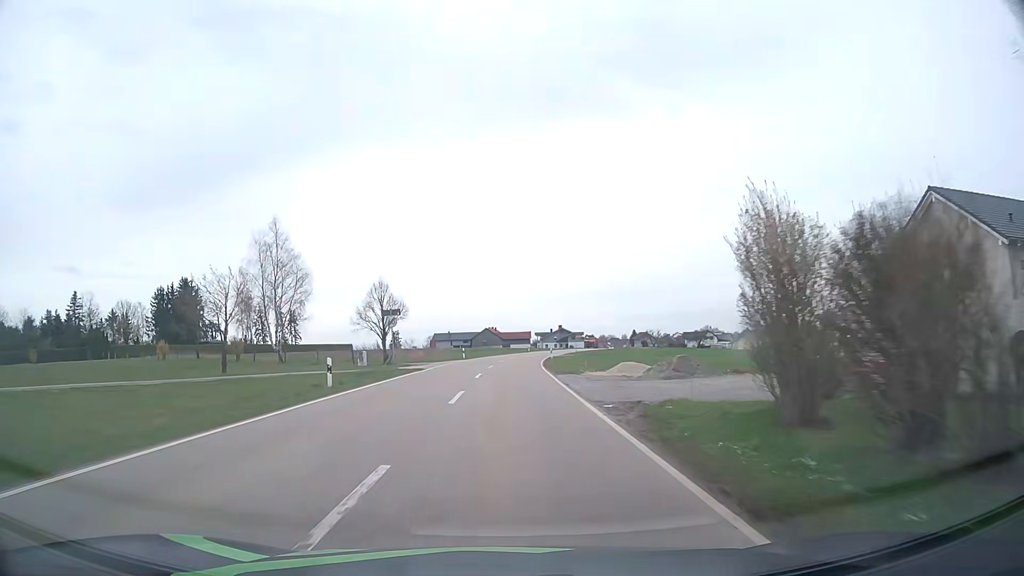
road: tertiary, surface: asphalt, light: Day
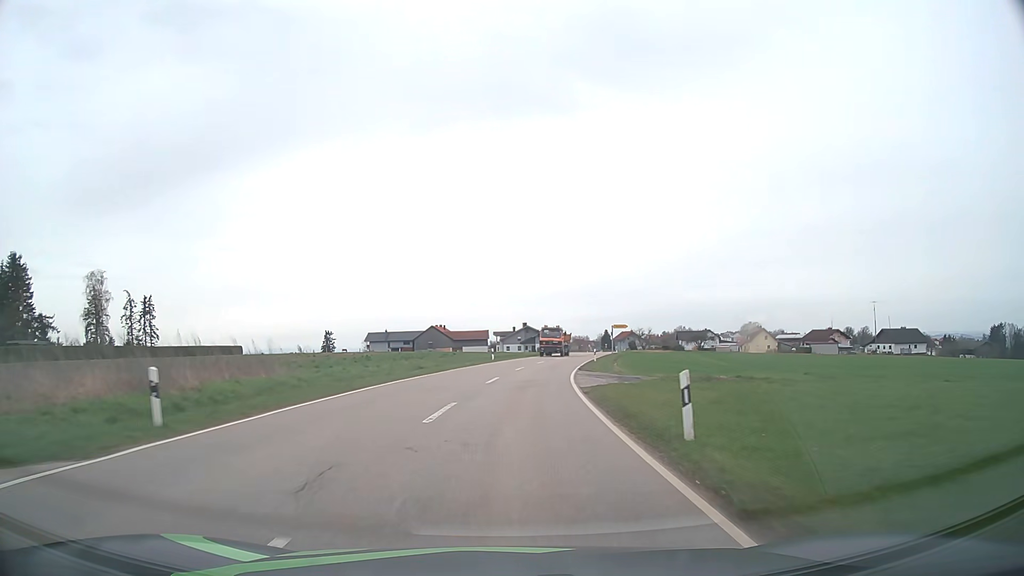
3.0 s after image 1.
(+0.7, +51.0) m; +4°
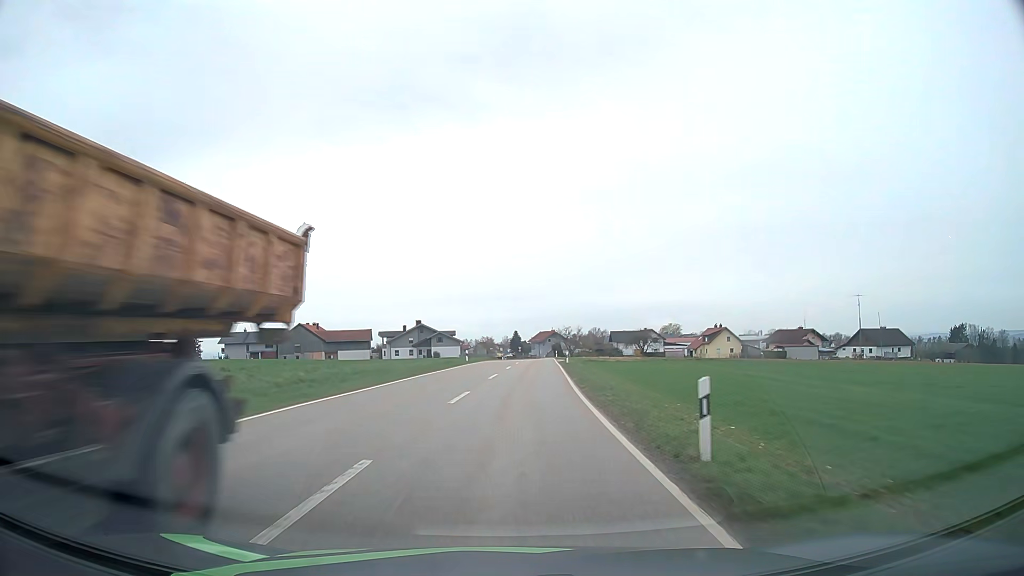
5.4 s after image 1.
(+3.1, +43.4) m; +8°
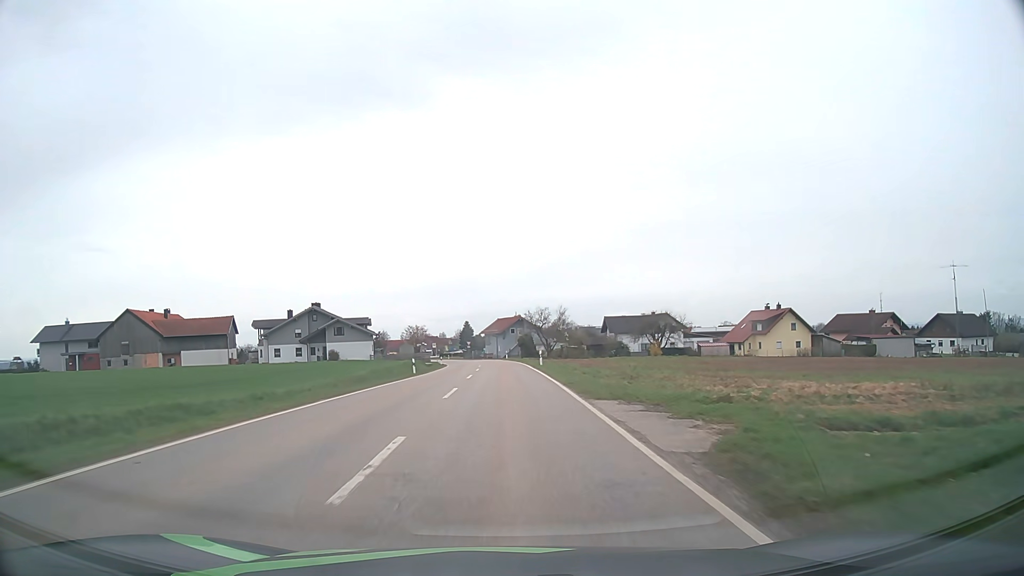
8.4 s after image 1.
(+2.3, +57.3) m; +4°
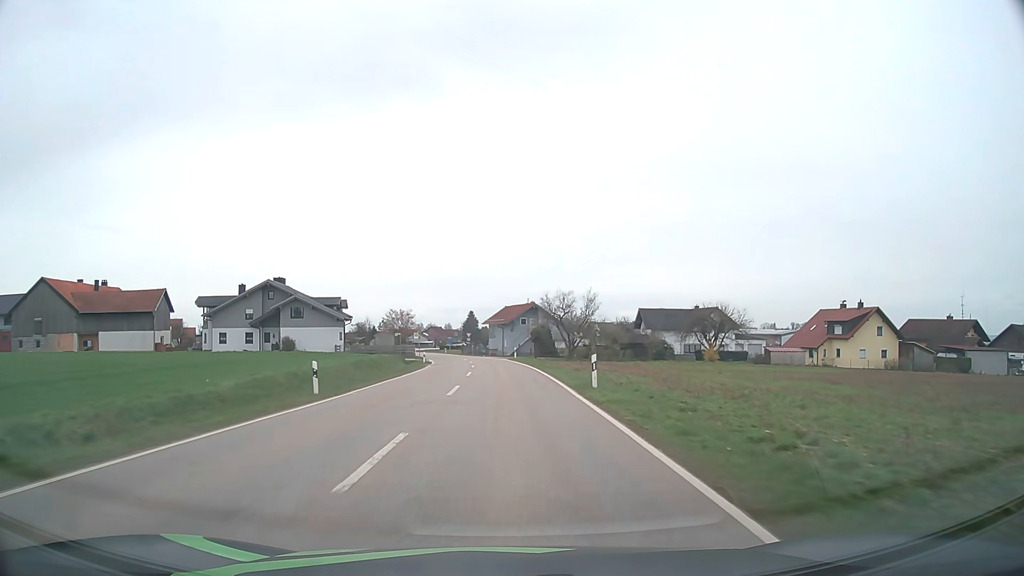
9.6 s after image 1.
(-0.1, +23.0) m; -1°
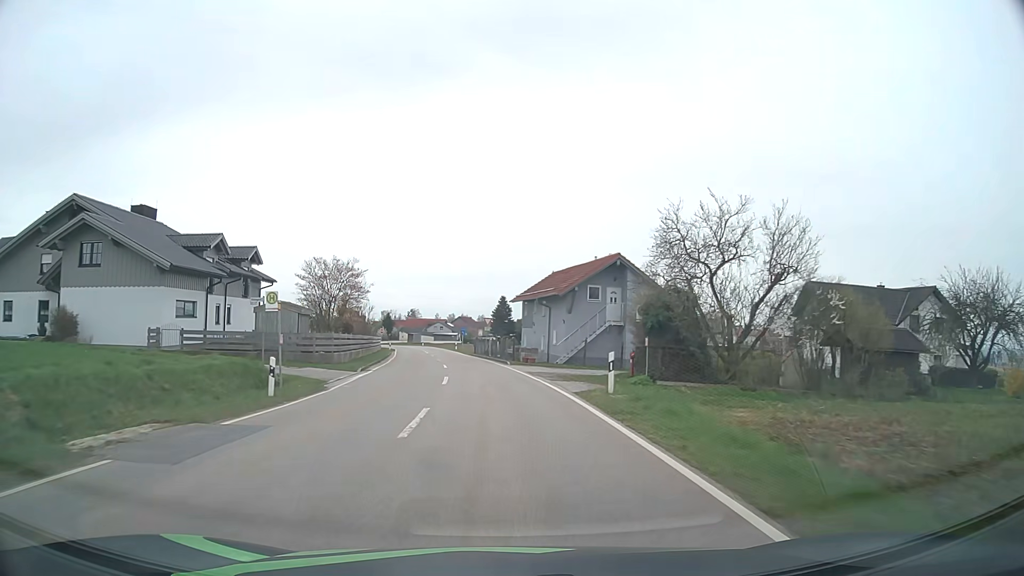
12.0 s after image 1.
(-0.7, +43.8) m; -3°
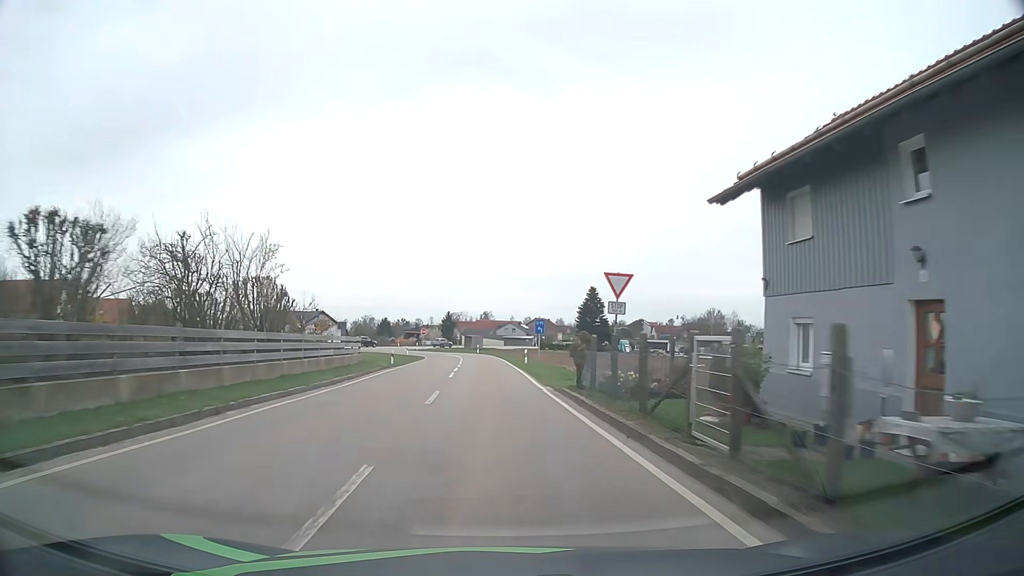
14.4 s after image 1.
(-2.5, +41.3) m; -7°
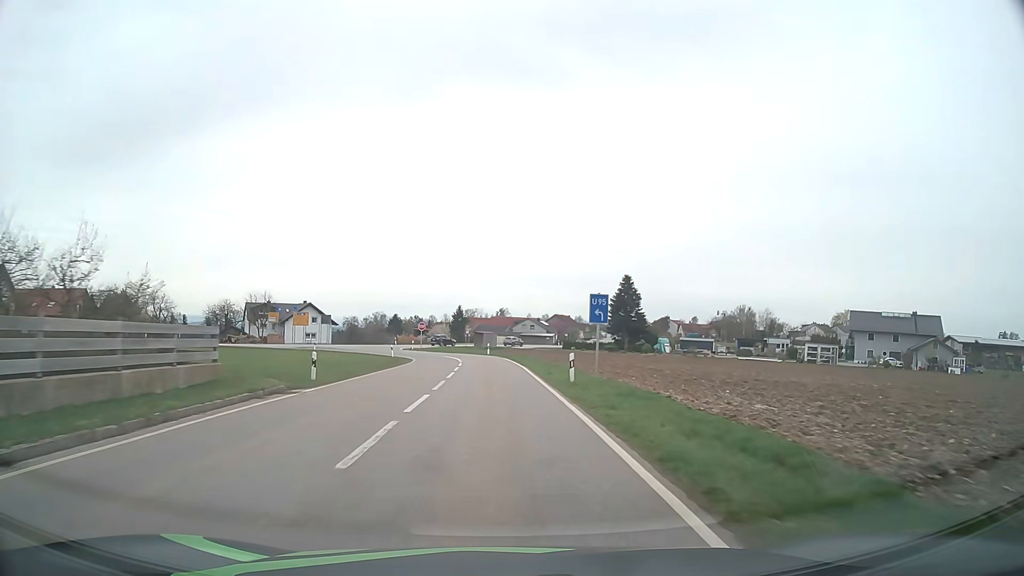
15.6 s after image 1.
(-0.2, +19.8) m; -1°
(0, +10) (0, +20) (0, +30) (-1, +40) (-2, +50) (-5, +60) (-9, +69) (-13, +78) (-15, +88) (-11, +97) m
